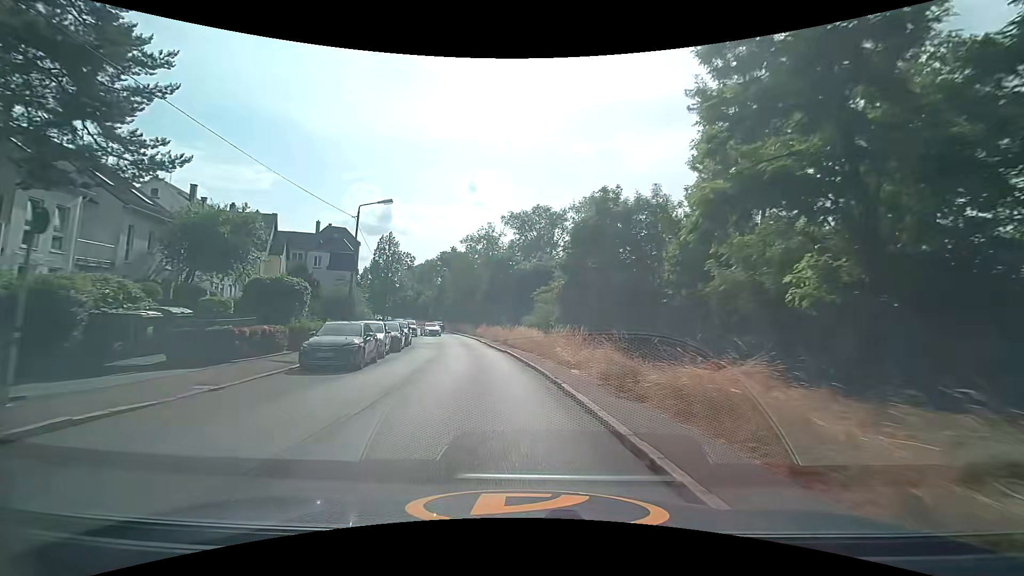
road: tertiary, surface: asphalt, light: Day
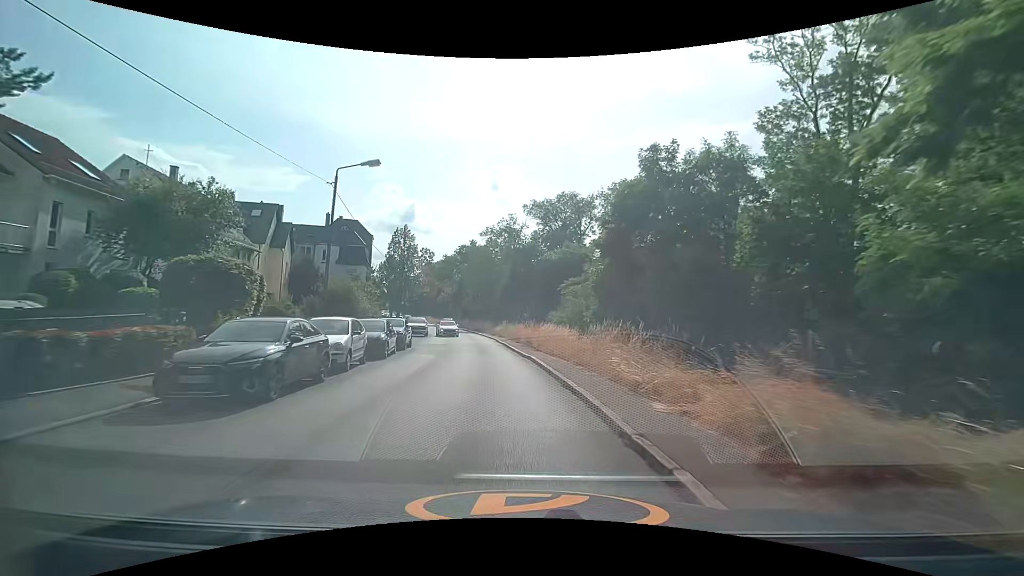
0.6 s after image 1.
(-0.1, +6.7) m; -3°
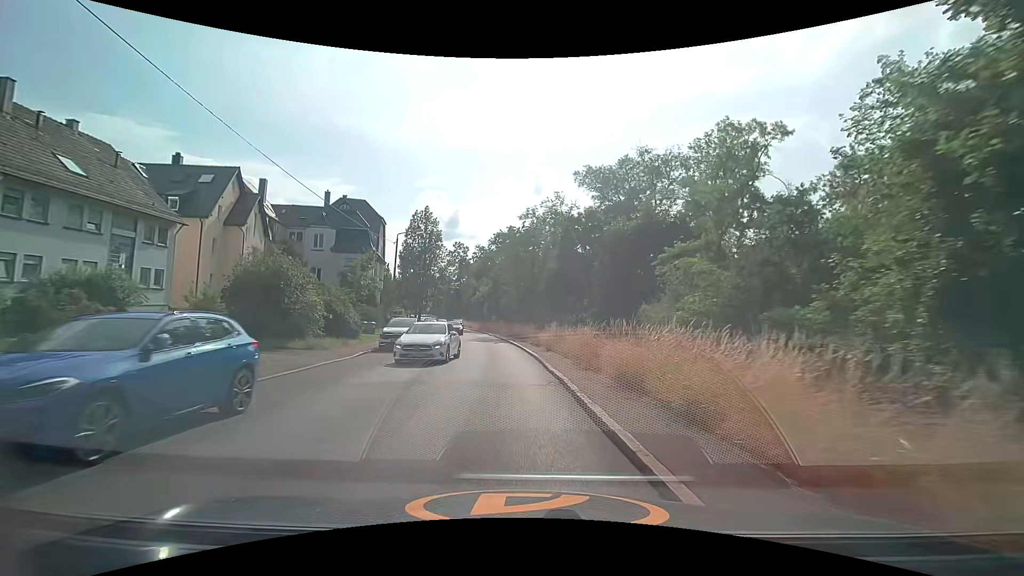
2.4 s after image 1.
(-0.8, +19.0) m; -6°
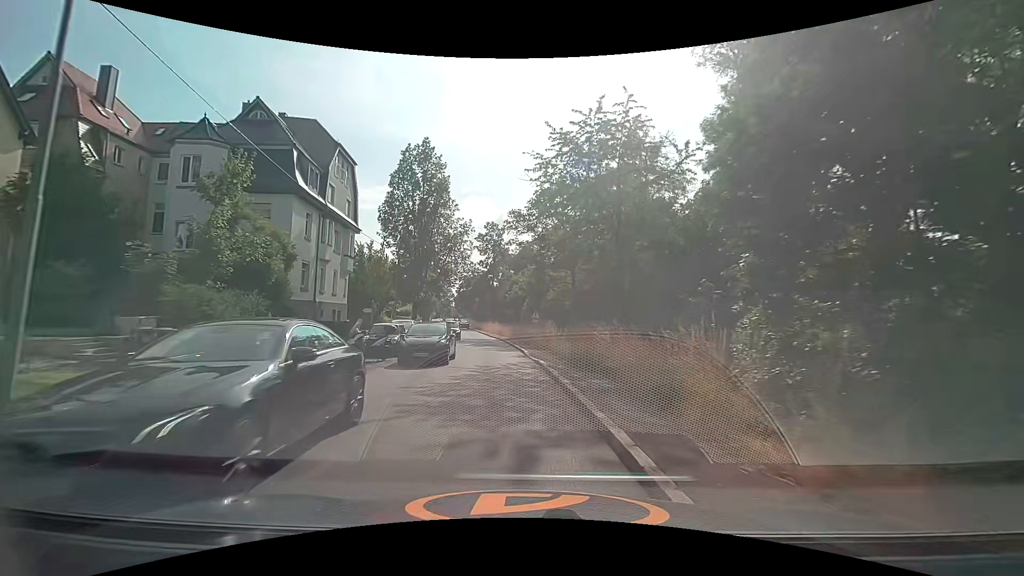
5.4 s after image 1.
(-1.2, +29.8) m; -5°
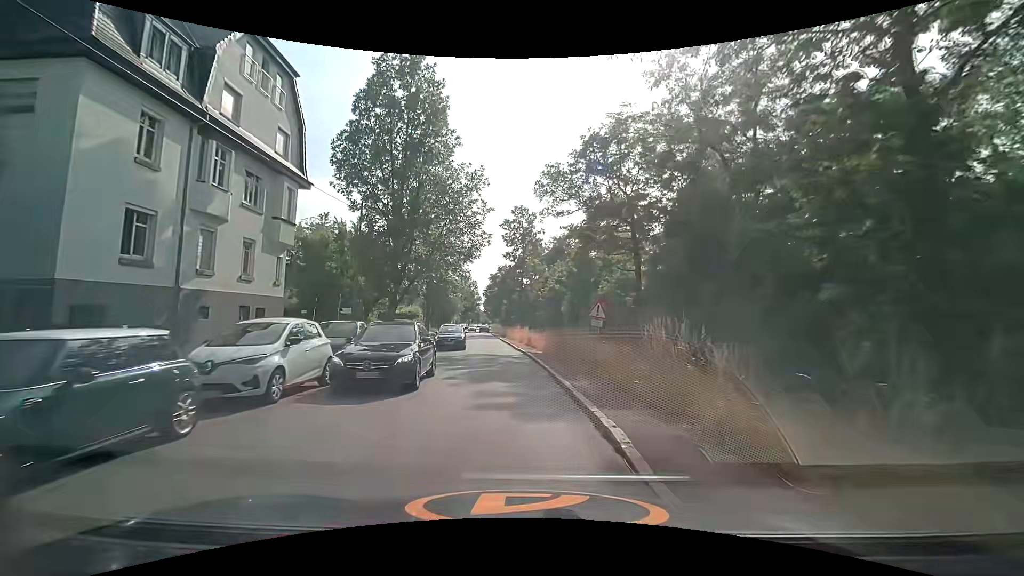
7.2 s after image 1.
(-0.6, +17.3) m; -3°
(0, +10) (-1, +20) (-2, +30) (-3, +40) (-4, +50) (-5, +60) (-6, +70) (-7, +80) (-8, +90) (-9, +100) m
